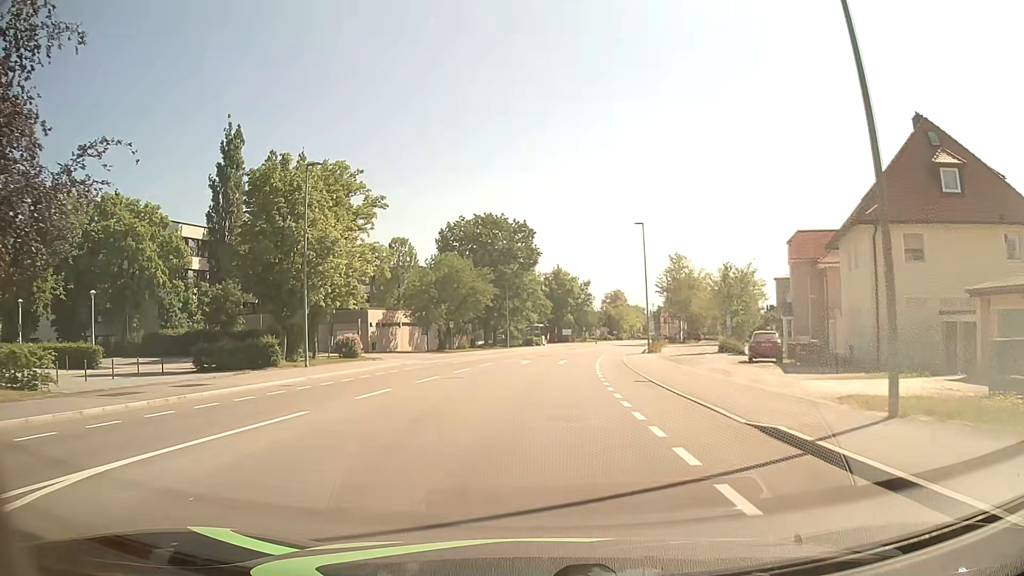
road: tertiary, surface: asphalt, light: Day
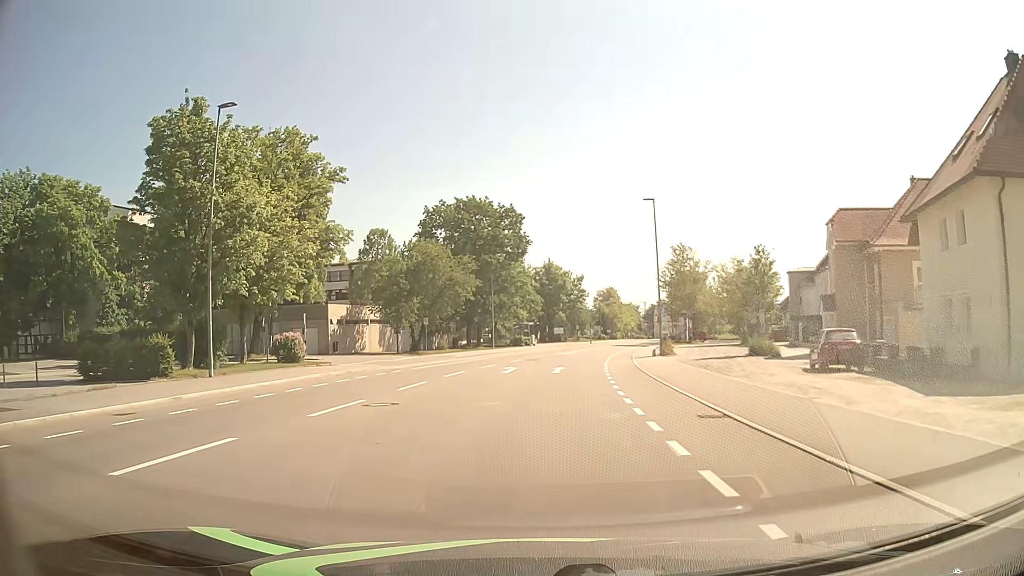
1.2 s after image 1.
(+0.1, +9.4) m; +2°
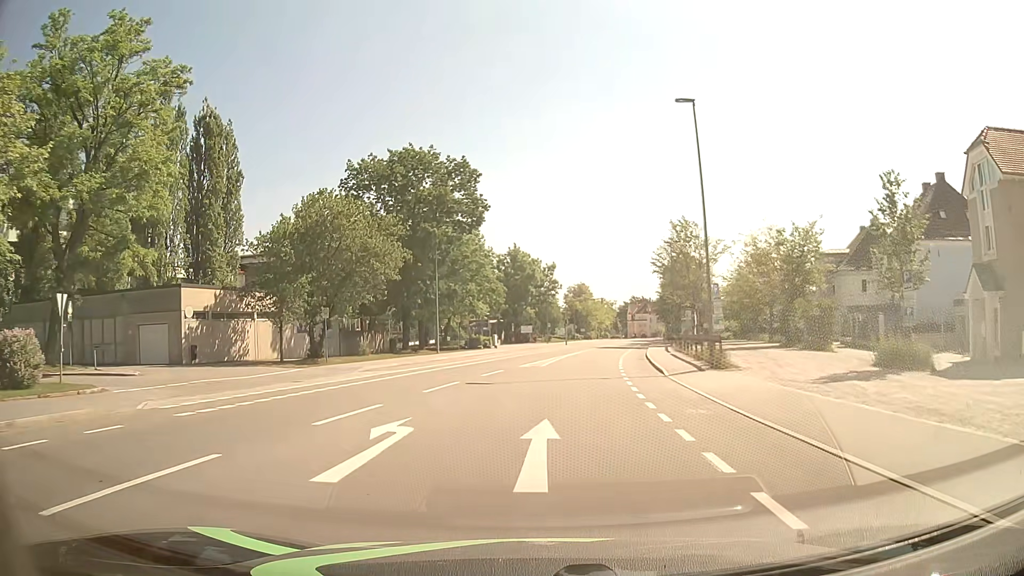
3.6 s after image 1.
(+0.2, +19.4) m; +2°
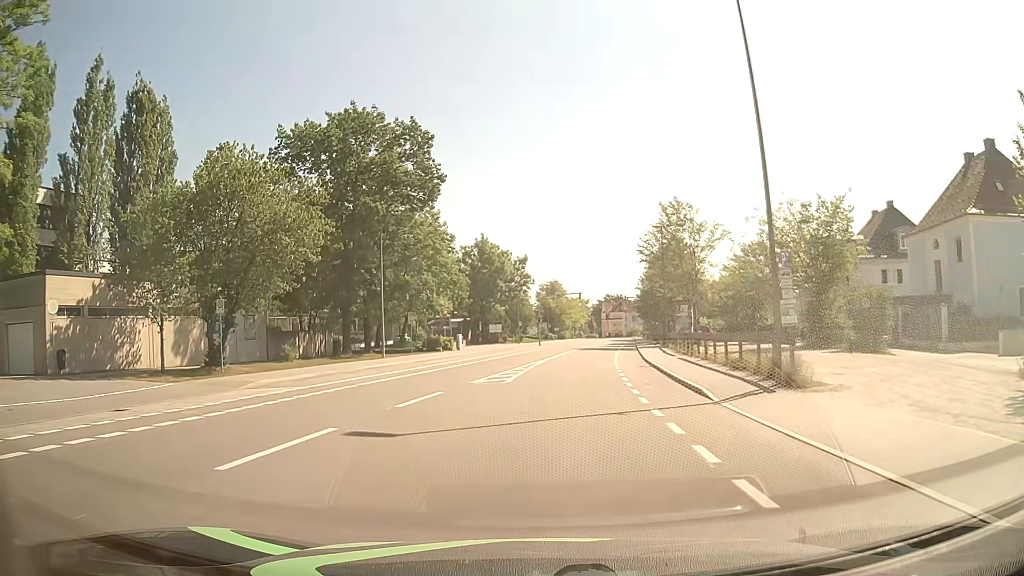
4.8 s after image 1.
(+0.2, +9.6) m; +2°
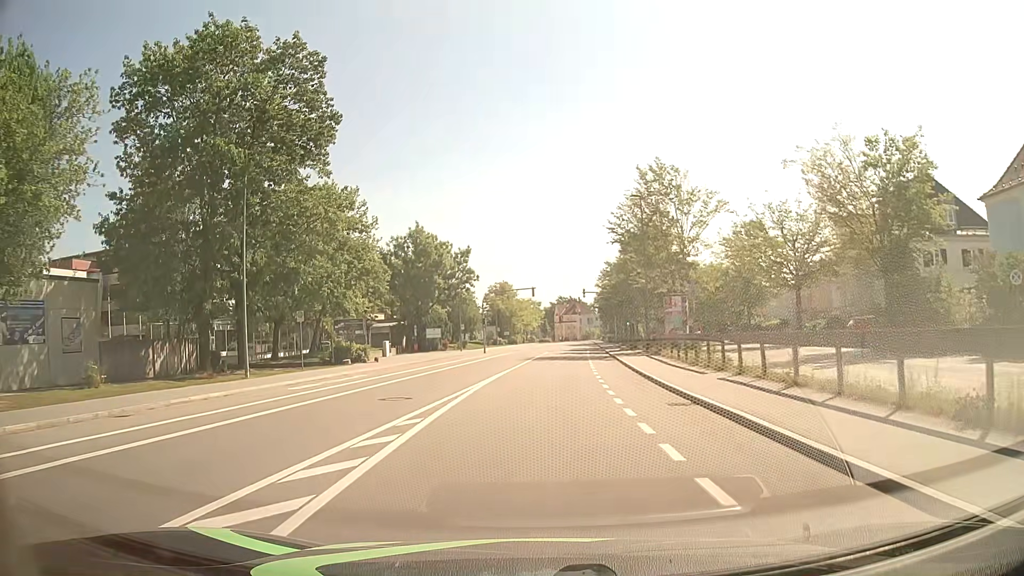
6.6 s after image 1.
(+0.6, +14.2) m; +4°
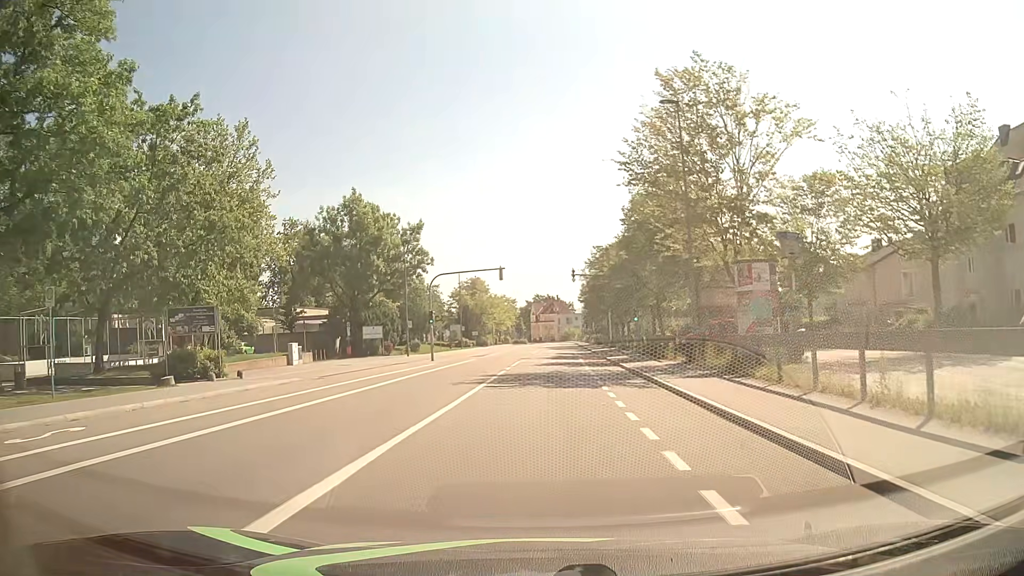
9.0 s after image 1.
(+0.4, +18.8) m; +2°
